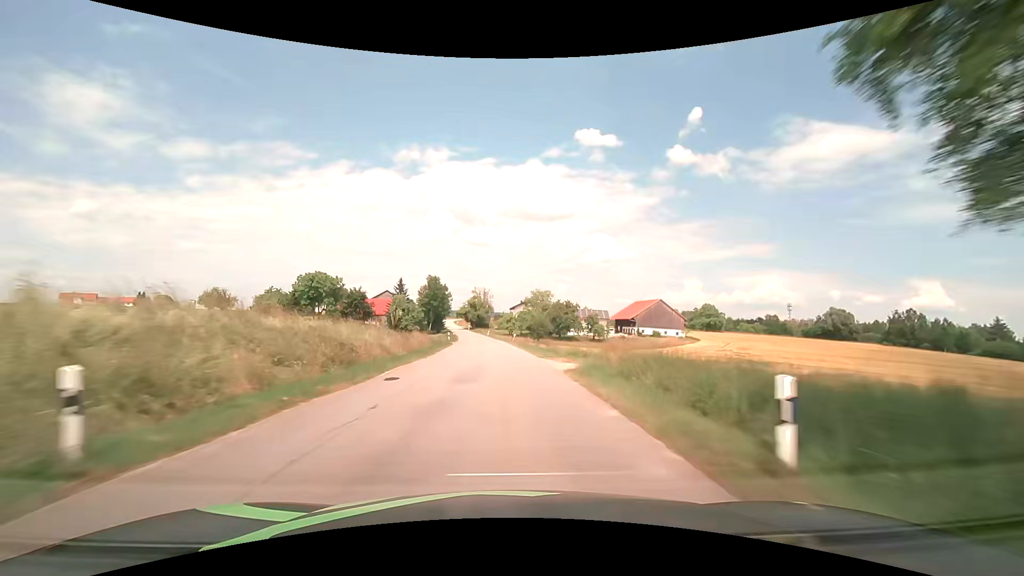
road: tertiary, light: Day
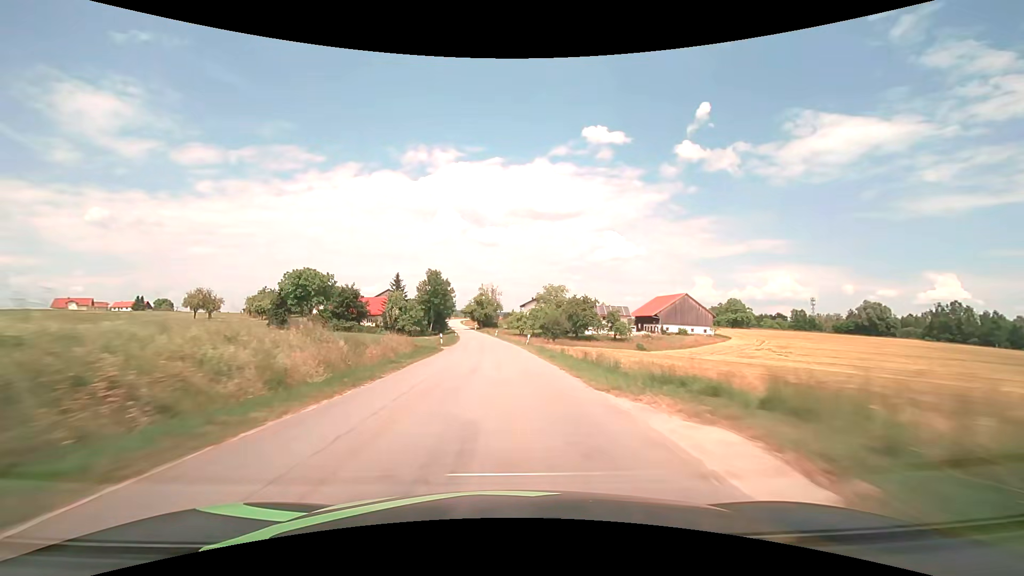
(-0.1, +13.9) m; -1°
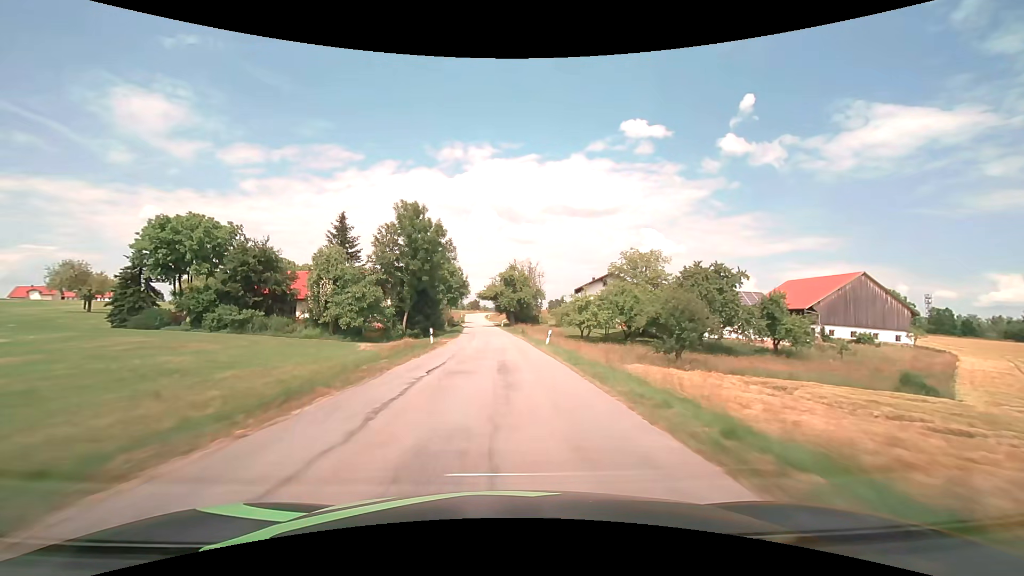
(-2.4, +56.2) m; -4°
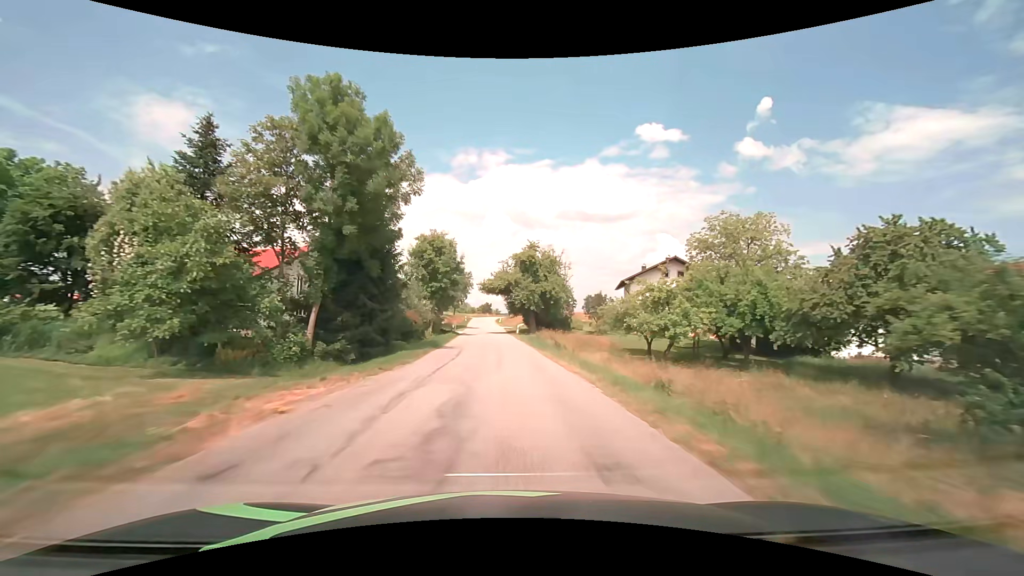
(-0.4, +27.0) m; -2°
(0, +10) (0, +20) (-1, +30) (-1, +40) (-1, +50) (-2, +60) (-3, +70) (-3, +80) (-4, +90) (-4, +100) m
